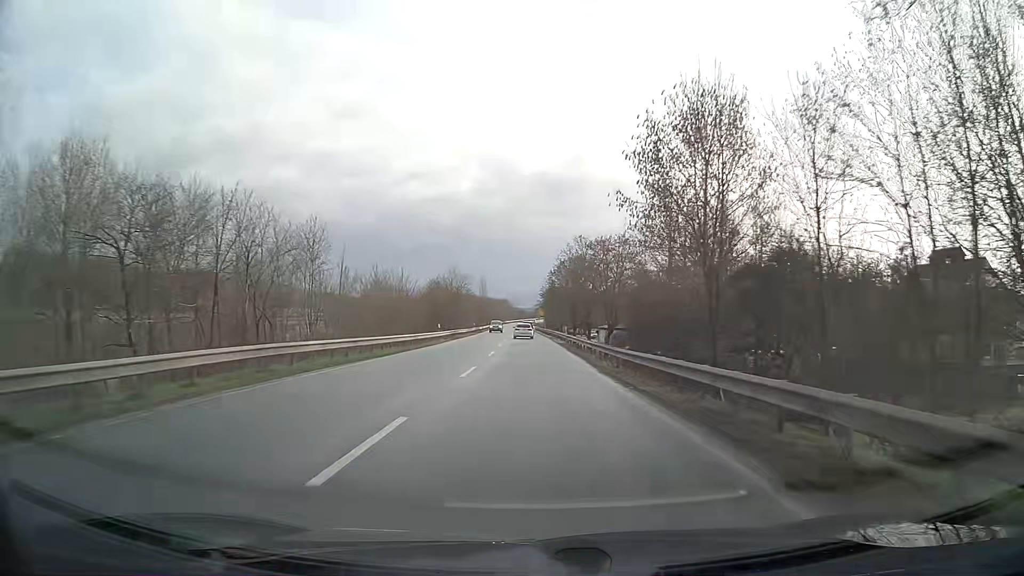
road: primary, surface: asphalt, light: Day
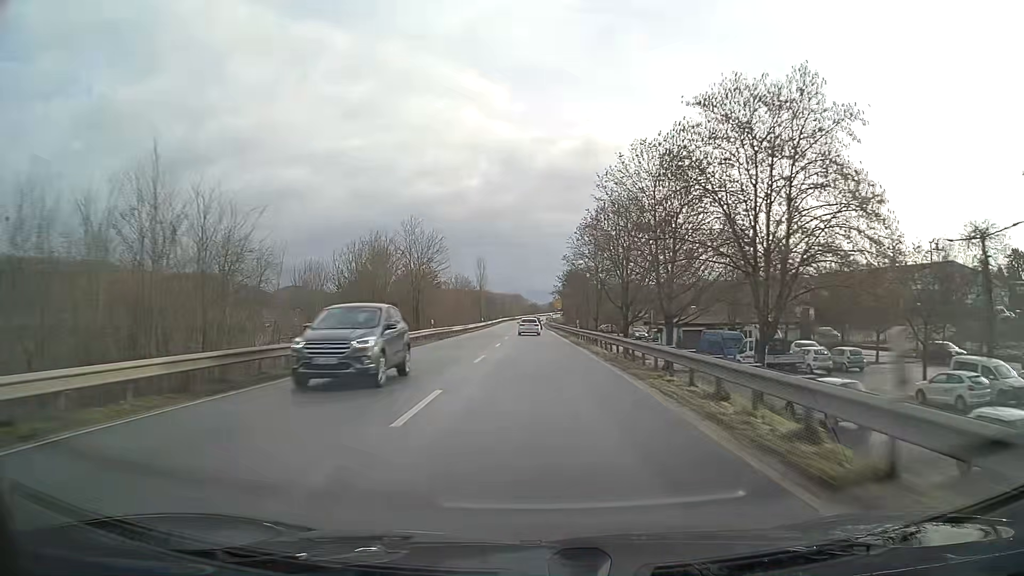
(-0.5, +45.1) m; -1°
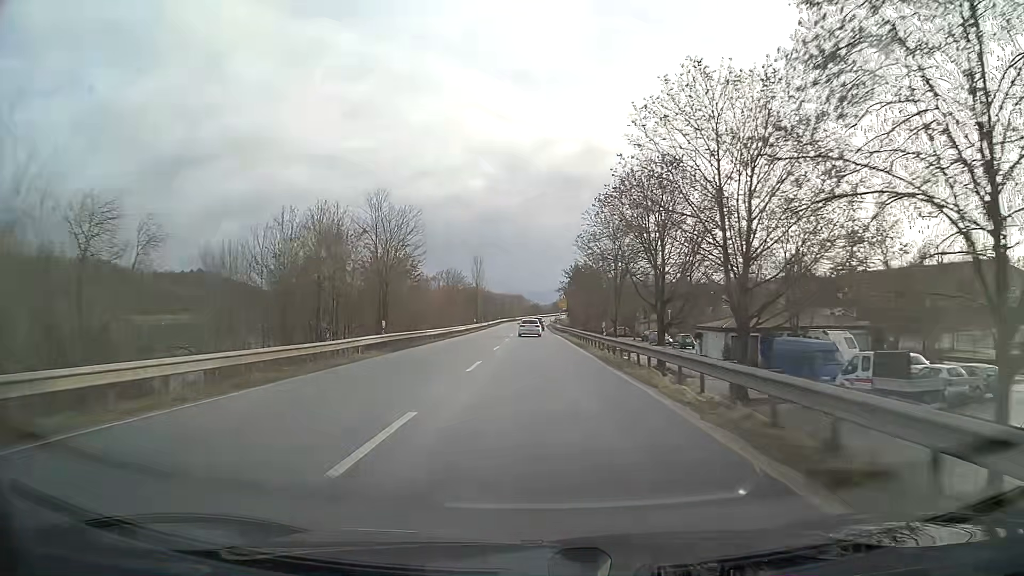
(0.0, +14.7) m; 0°
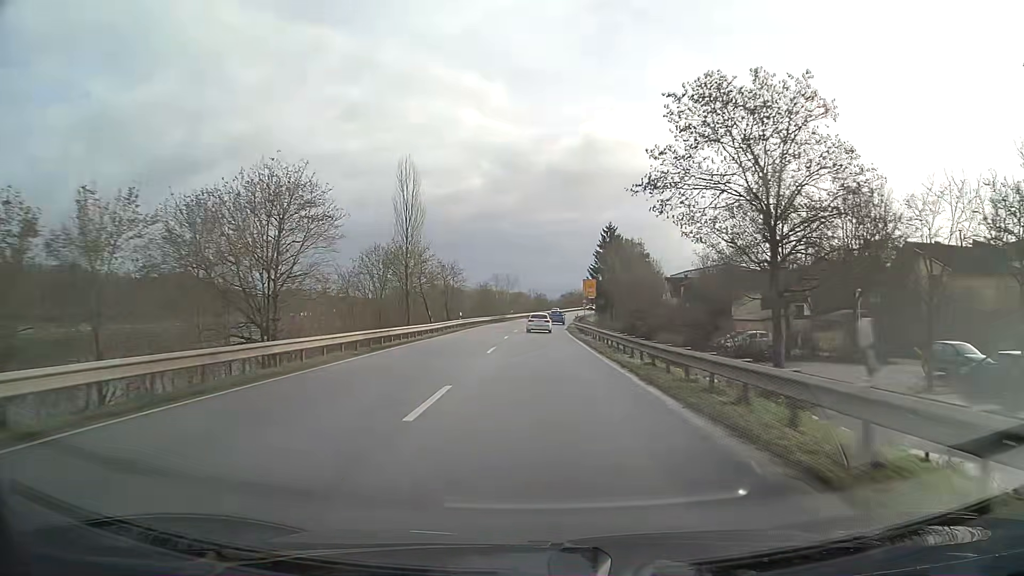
(-0.1, +68.8) m; 0°
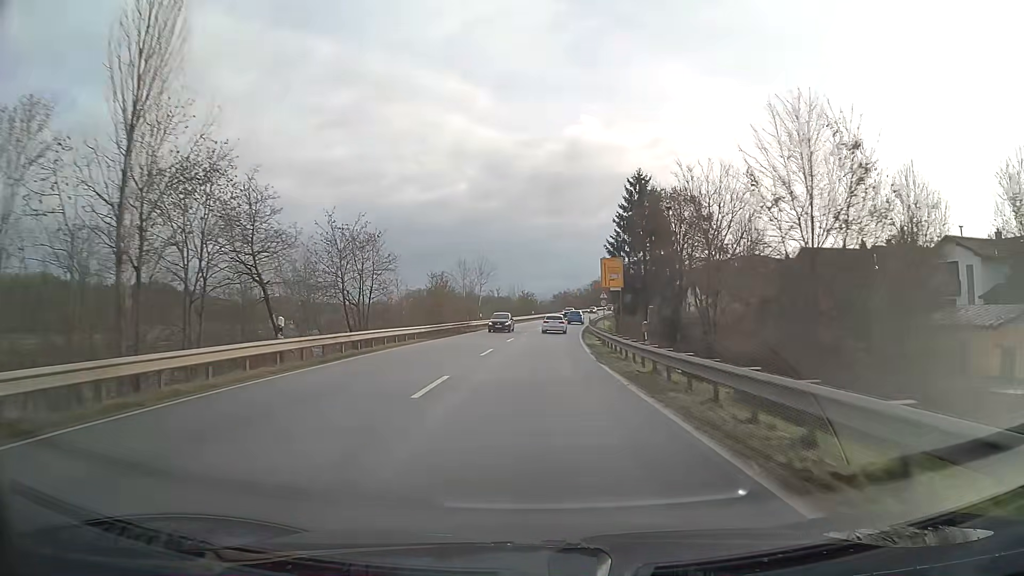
(+0.3, +37.3) m; +1°
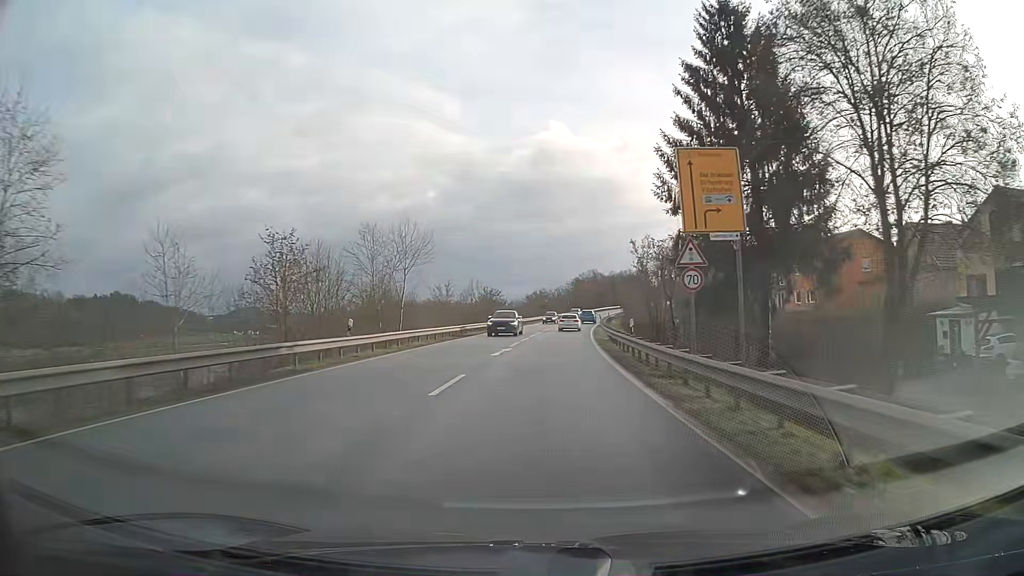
(+0.7, +35.1) m; +3°
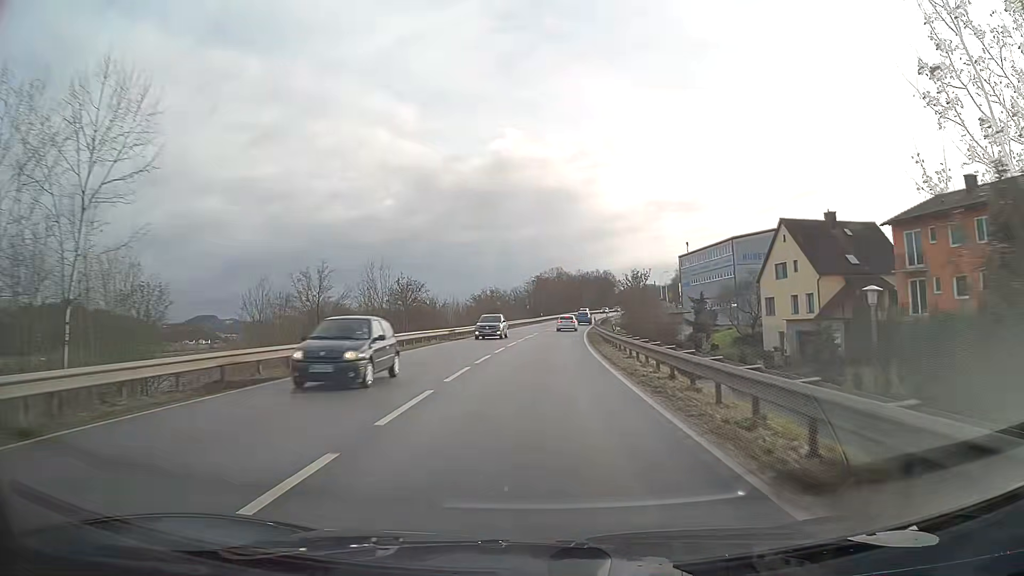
(+0.8, +33.7) m; +3°
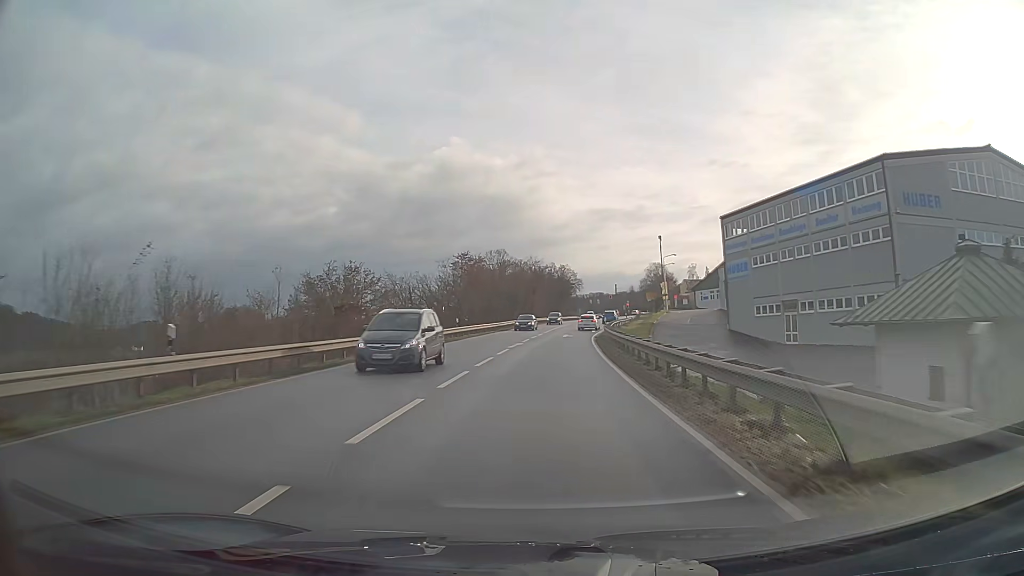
(+2.6, +55.2) m; +5°
(0, +10) (0, +20) (+1, +30) (+1, +40) (+2, +50) (+3, +60) (+4, +70) (+6, +80) (+7, +90) (+8, +100) m
